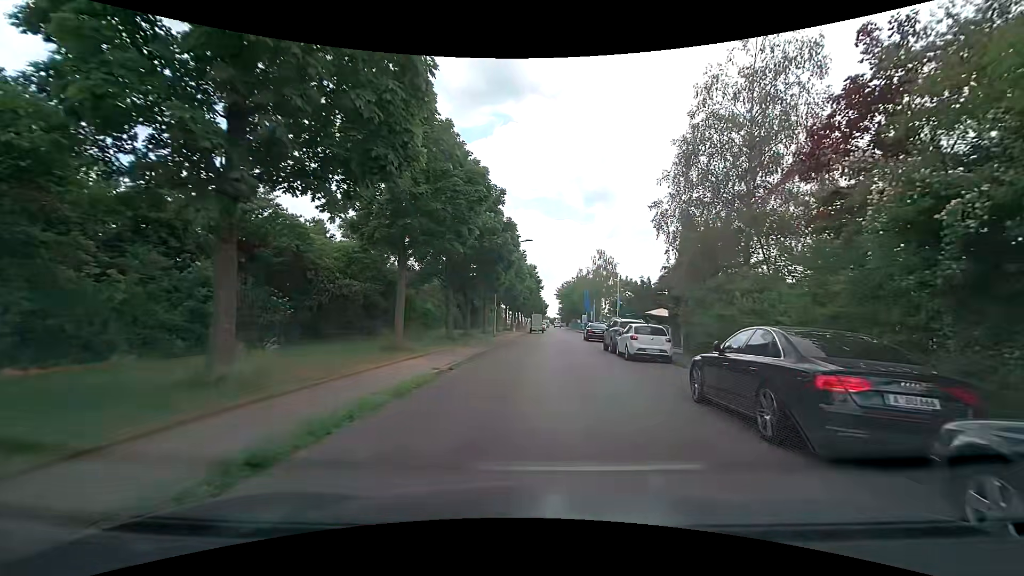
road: residential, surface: asphalt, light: Day
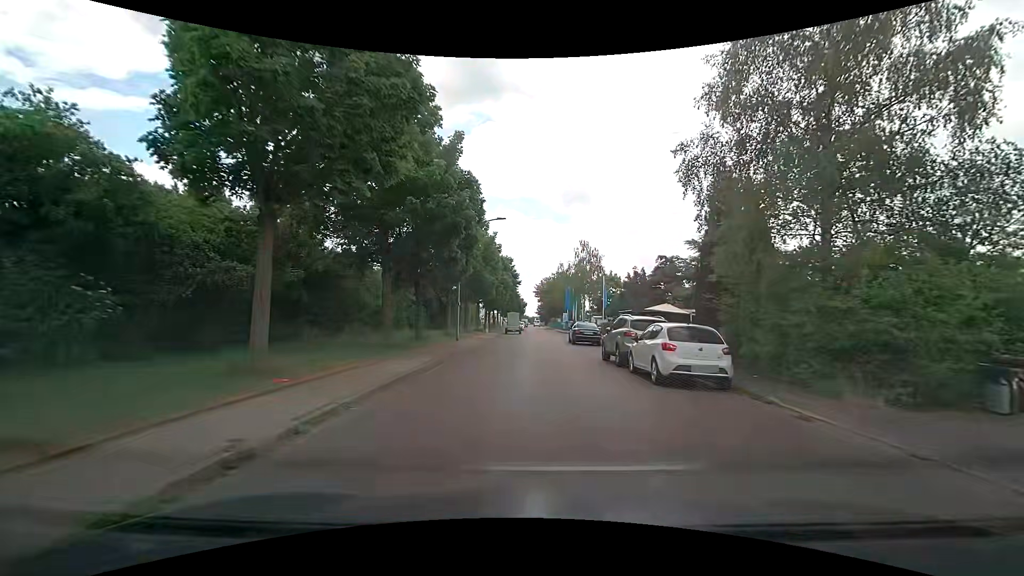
(+0.1, +8.0) m; +2°
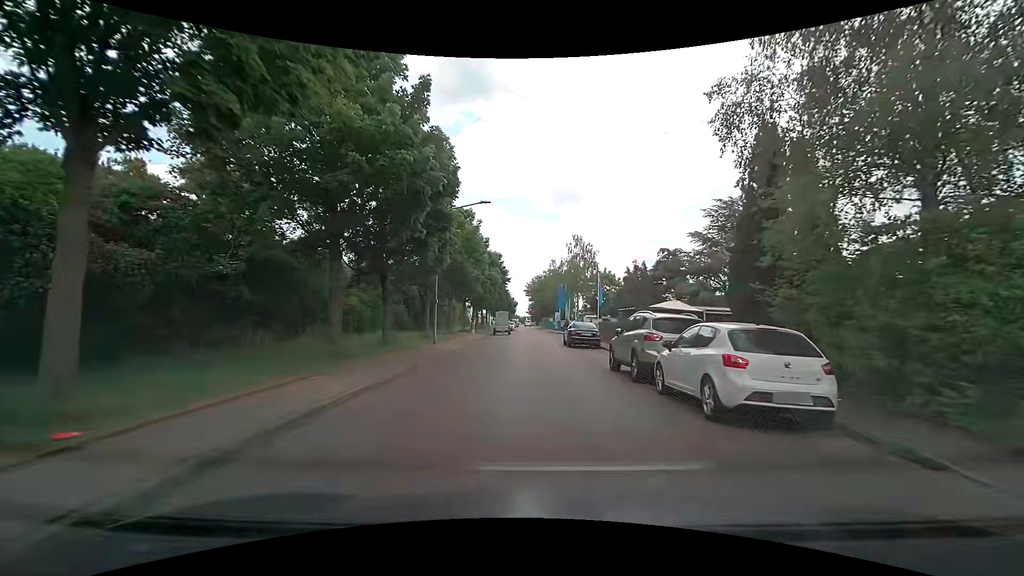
(+0.1, +4.2) m; +1°
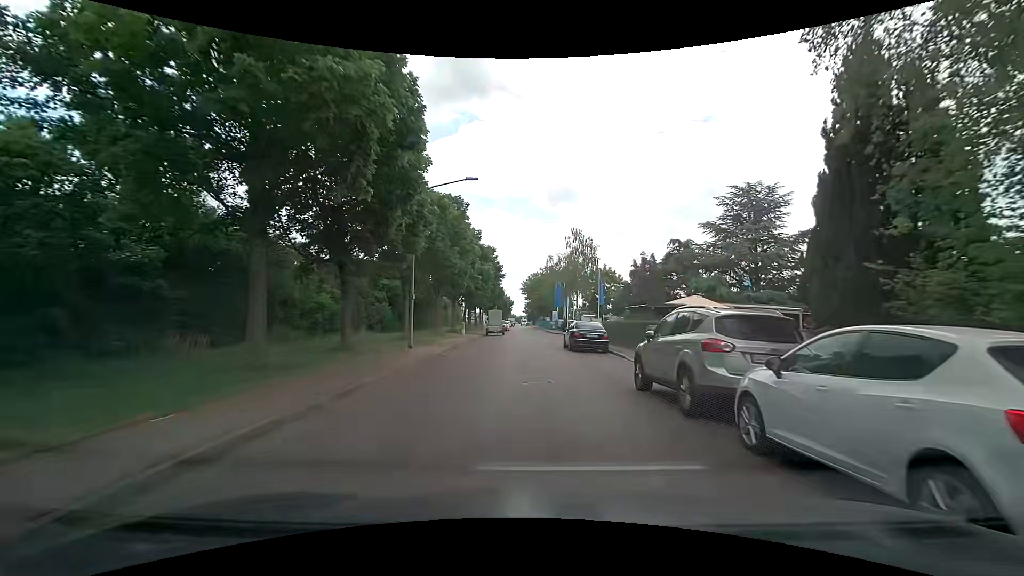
(0.0, +4.3) m; 0°
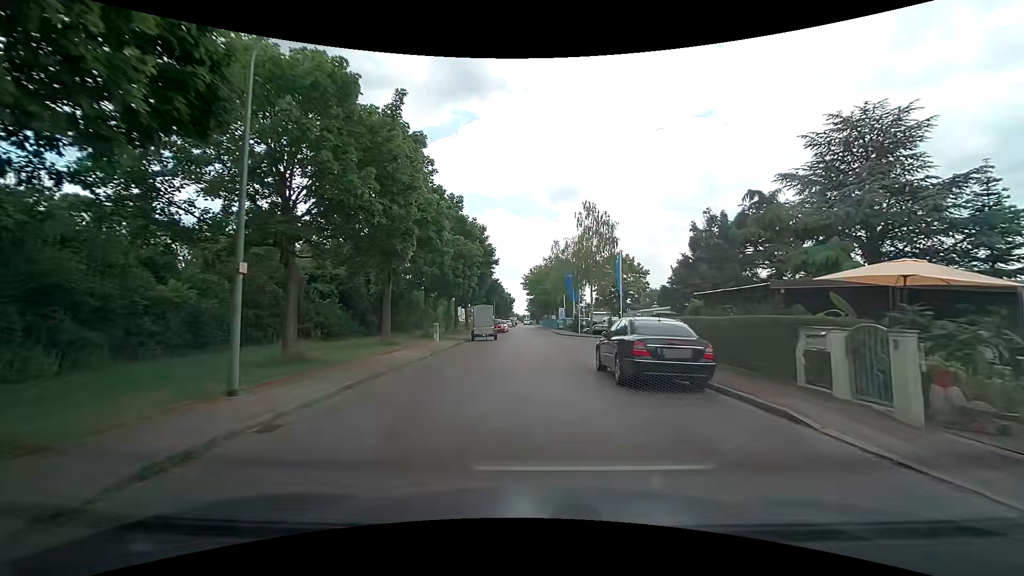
(+0.2, +13.1) m; +1°
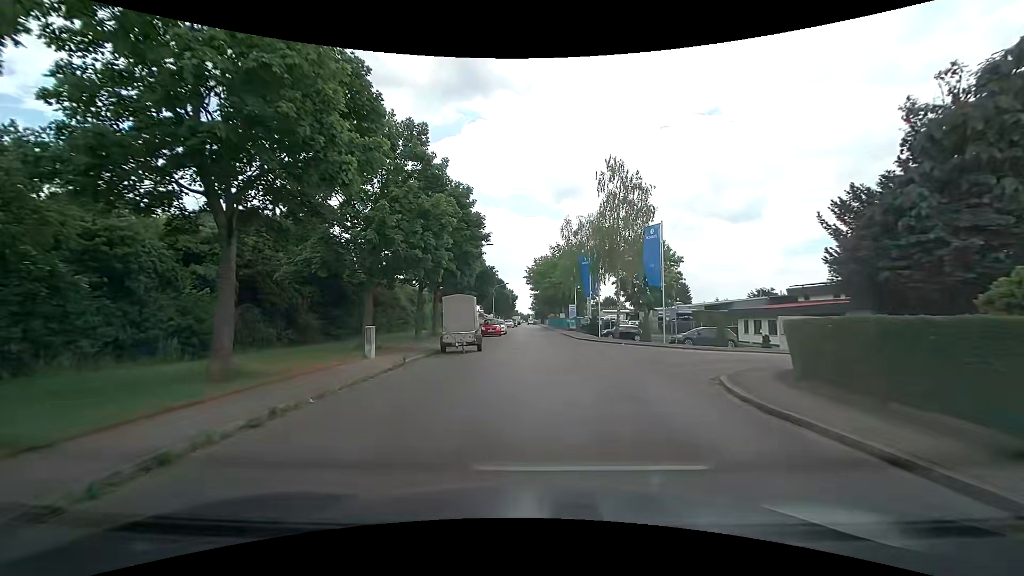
(-0.3, +12.9) m; -1°
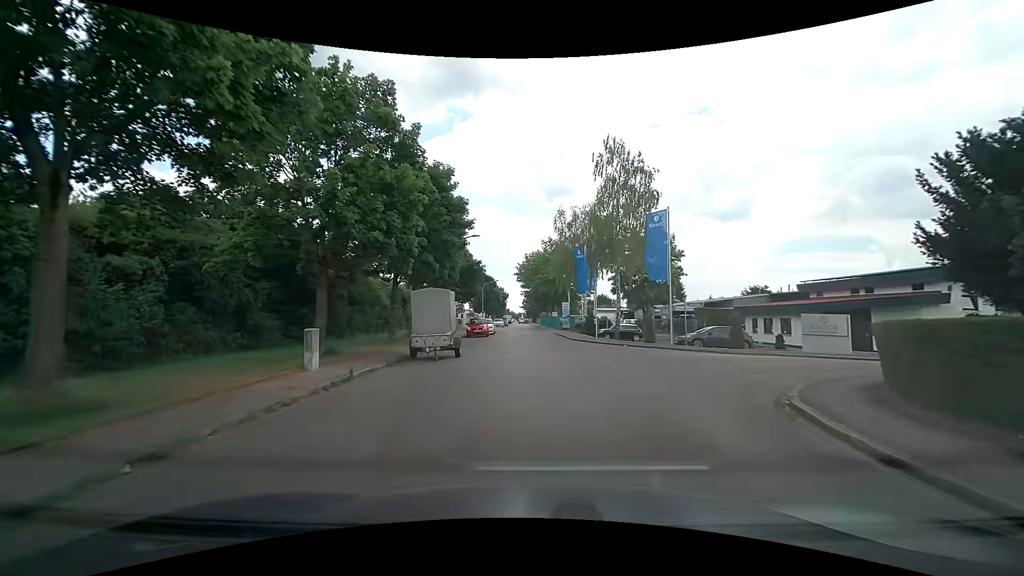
(0.0, +3.7) m; 0°
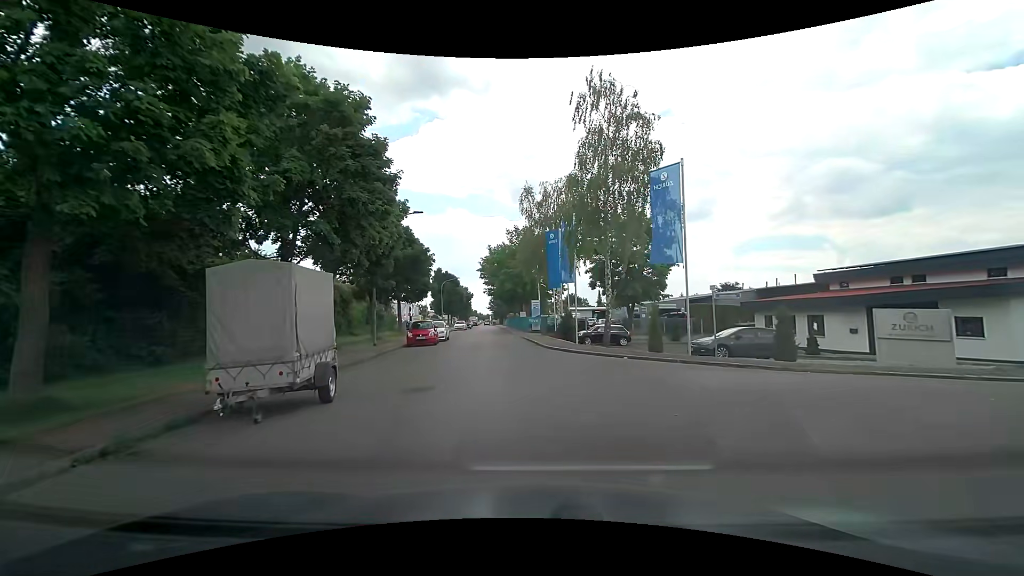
(+0.3, +8.7) m; +4°
(0, +10) (0, +20) (-1, +30) (-2, +40) (-3, +50) (-4, +60) (-5, +70) (-6, +80) (-7, +90) (-8, +100) m
